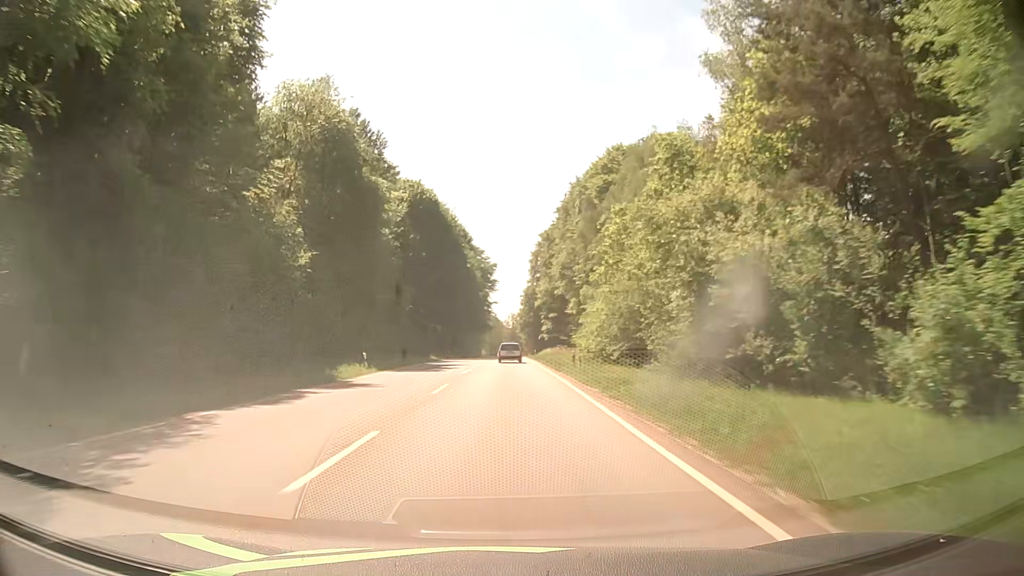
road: secondary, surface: asphalt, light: Day
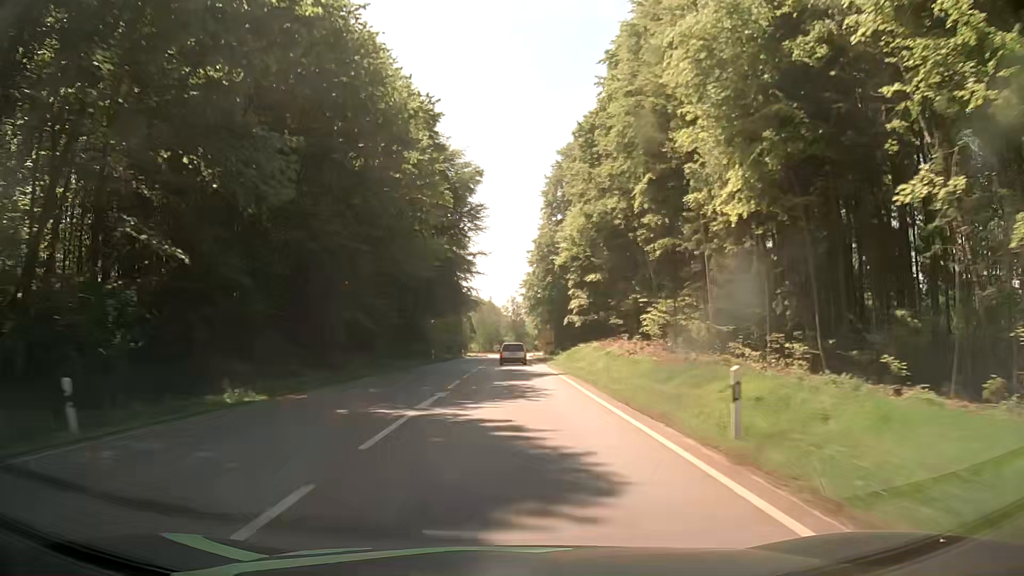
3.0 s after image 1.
(0.0, +69.9) m; 0°
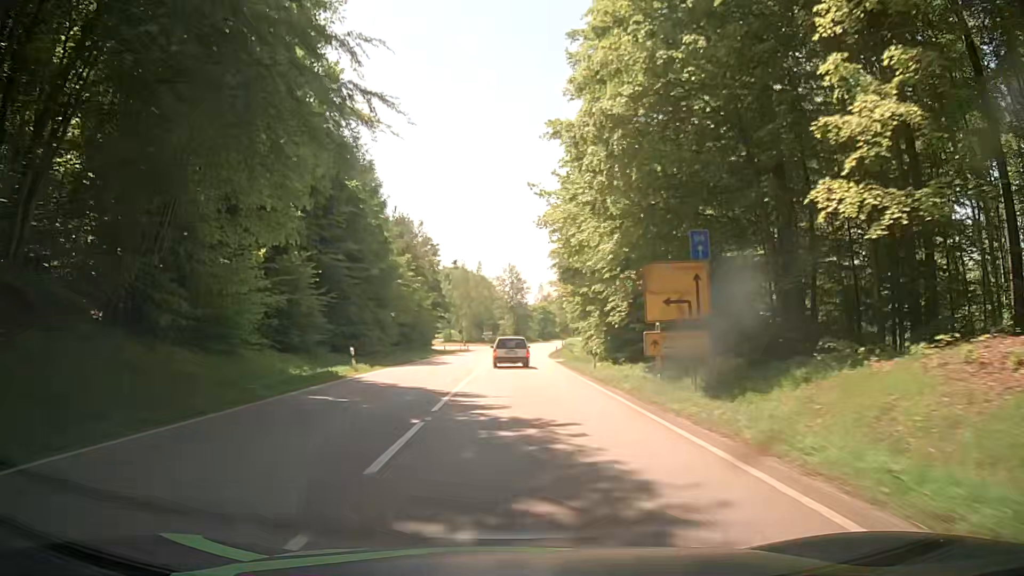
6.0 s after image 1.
(-0.4, +67.5) m; 0°
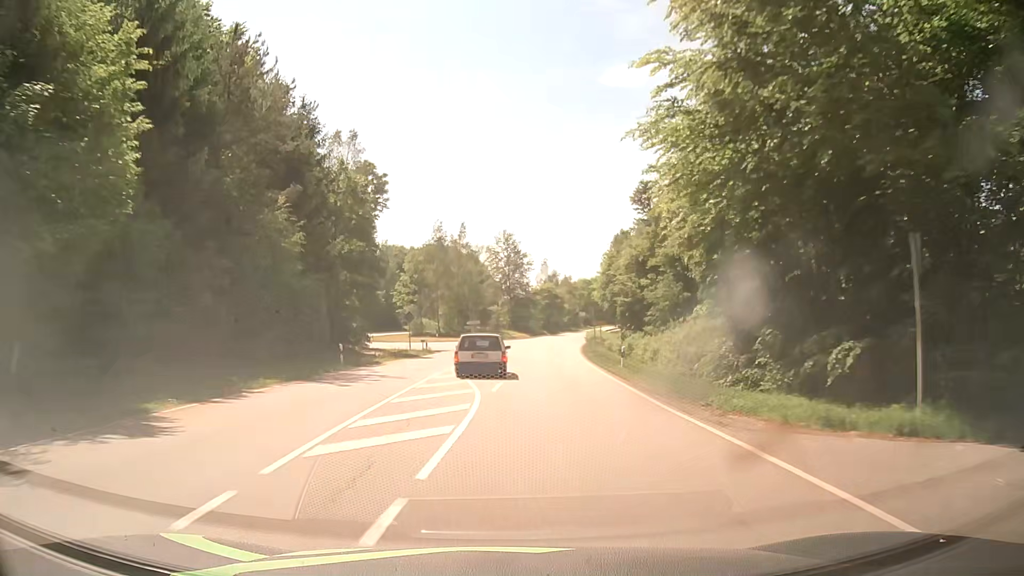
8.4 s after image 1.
(+0.3, +43.4) m; +1°
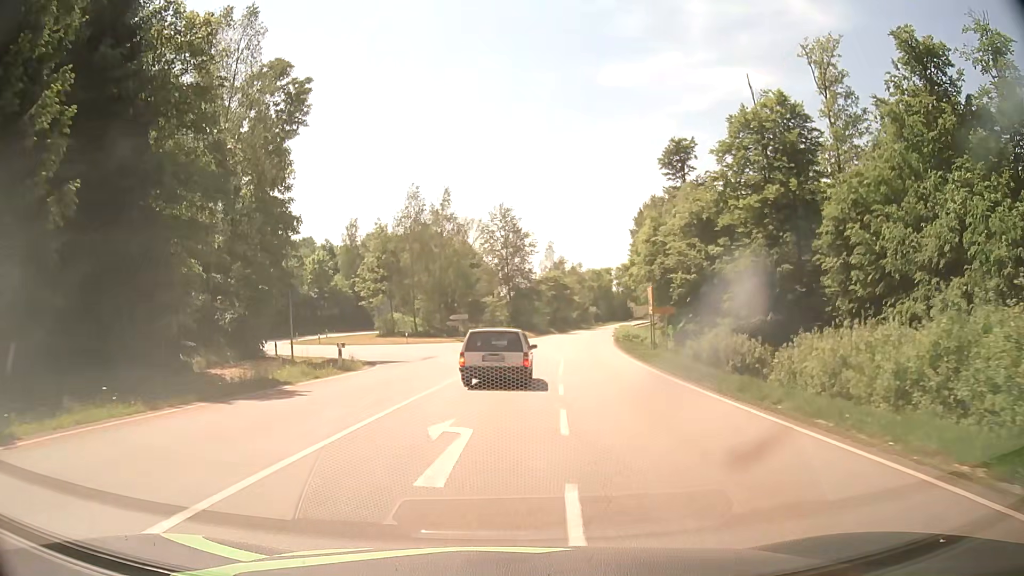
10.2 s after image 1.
(-0.1, +25.5) m; 0°
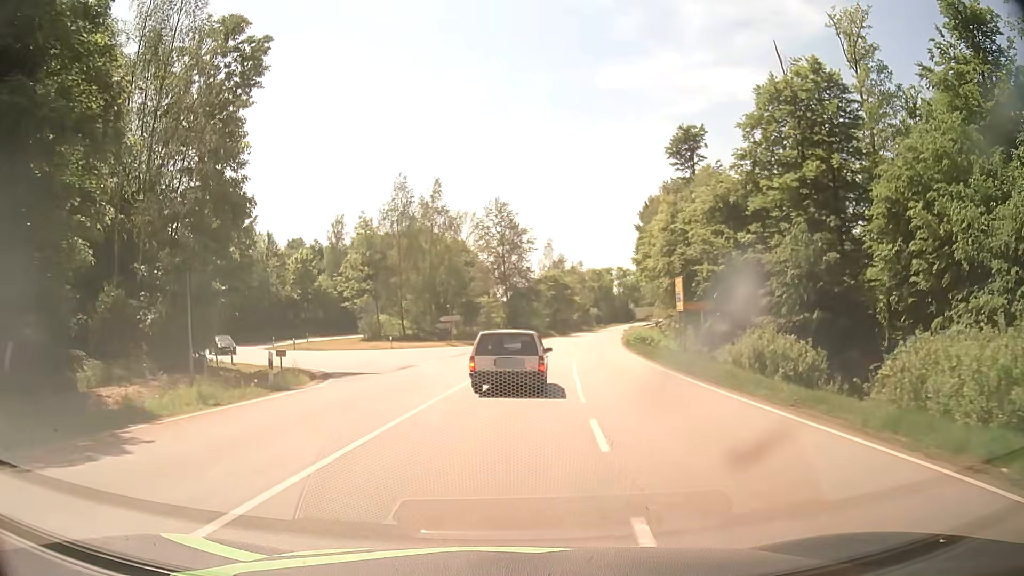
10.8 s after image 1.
(0.0, +7.0) m; 0°
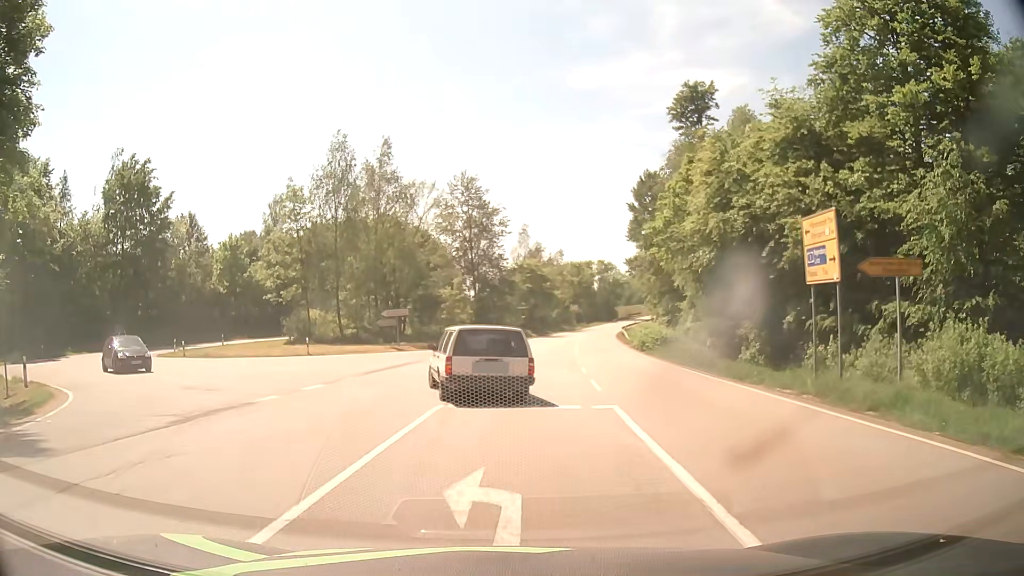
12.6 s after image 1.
(+0.4, +16.2) m; +2°
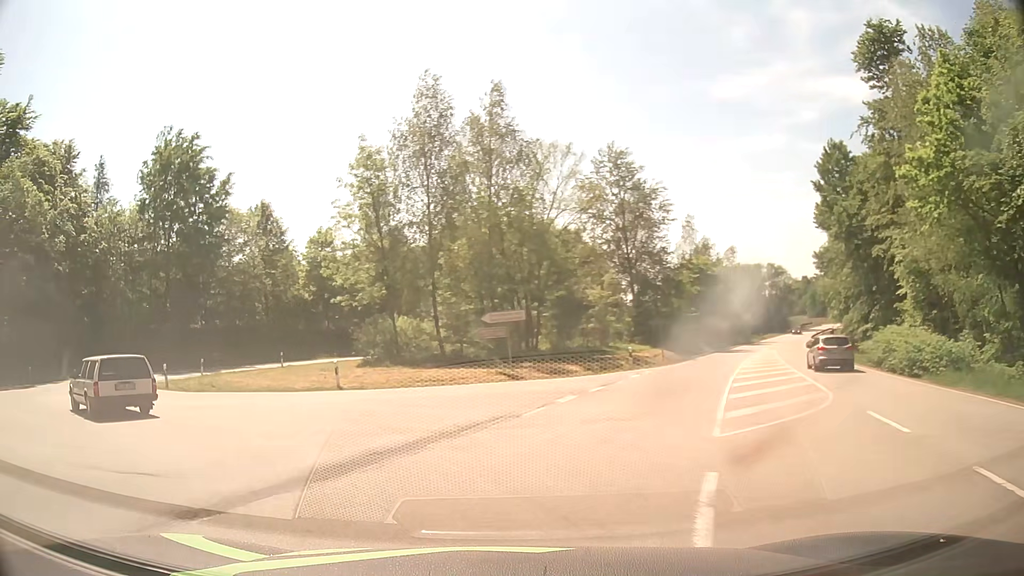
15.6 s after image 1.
(-0.2, +17.8) m; -14°
(-3, +9) (-10, +17) (-17, +24) (-21, +33) (-20, +43) (-14, +51) (-7, +58) (0, +65) (+6, +73) (+12, +80) m
